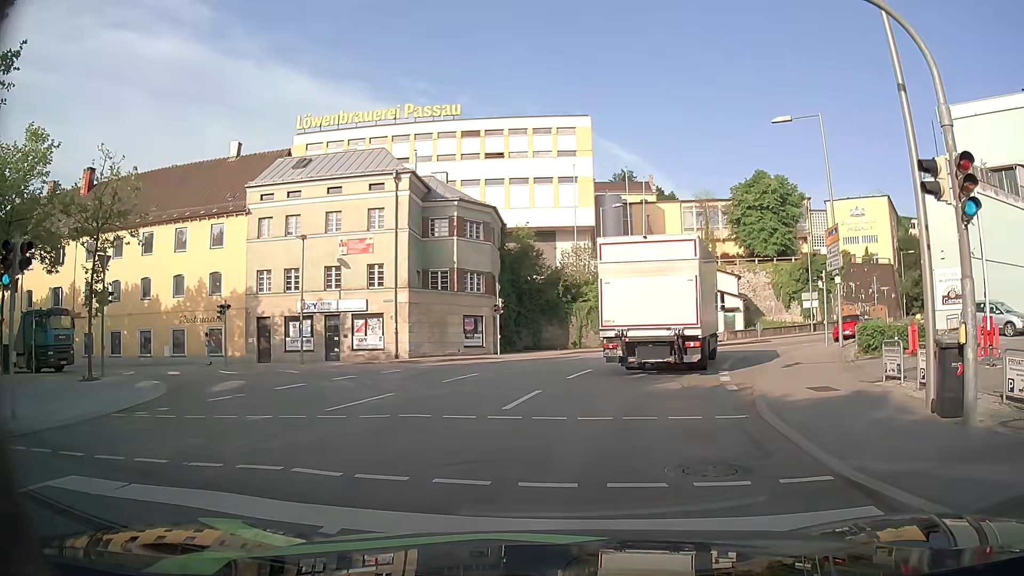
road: residential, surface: asphalt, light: Day
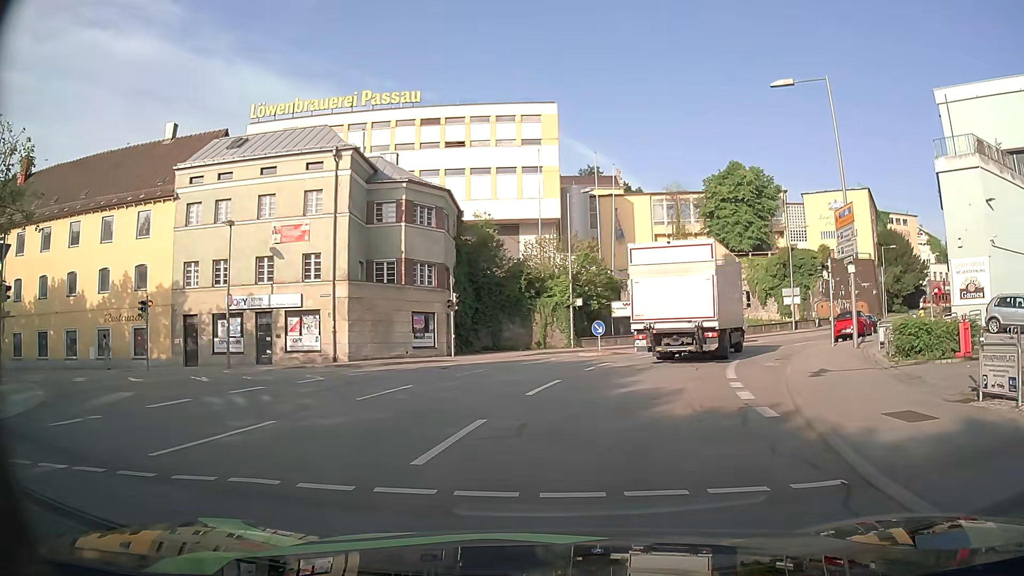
(+0.2, +4.8) m; +4°
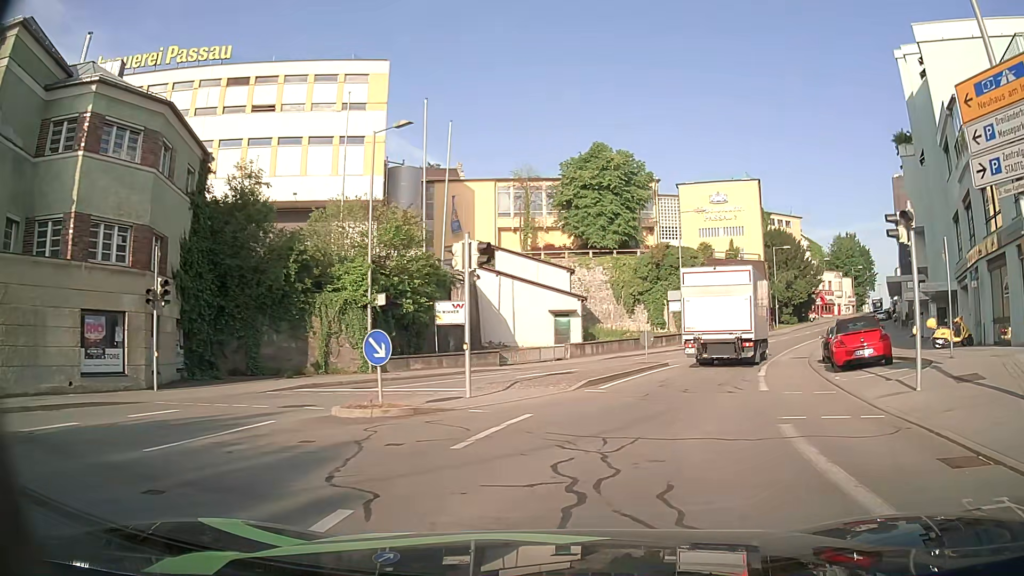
(+1.6, +16.4) m; +13°
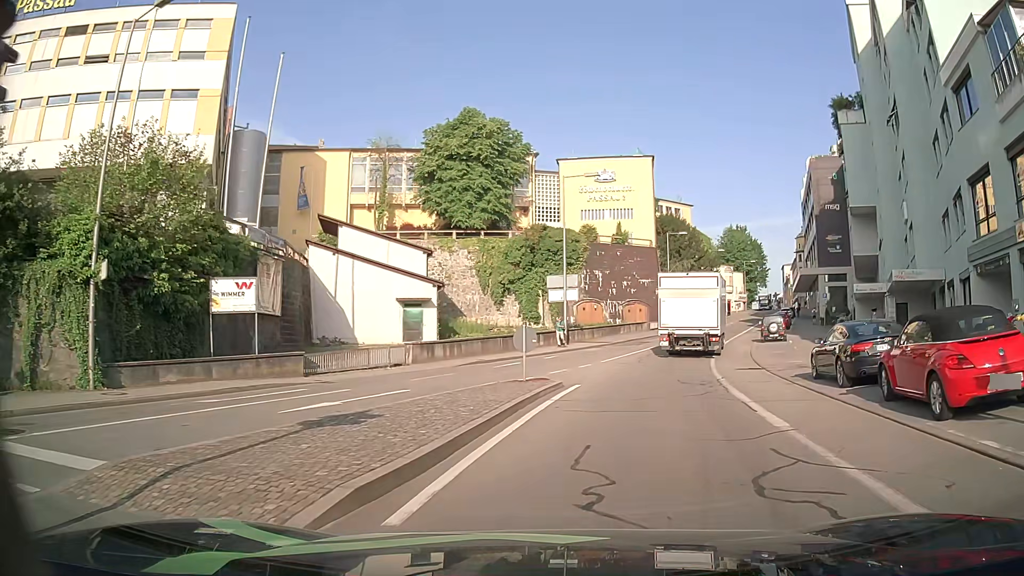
(+1.1, +11.1) m; +11°
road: tertiary
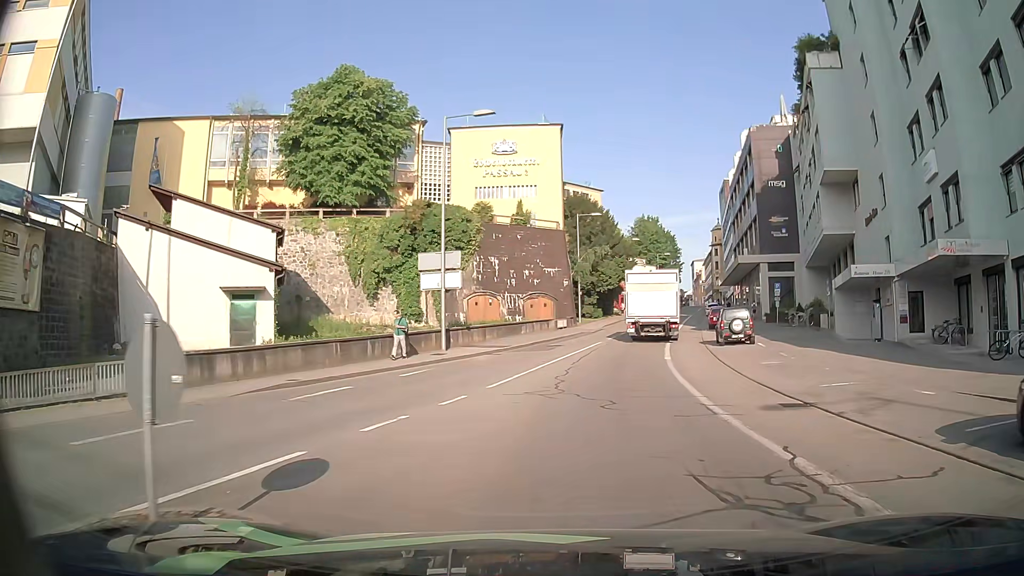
(+1.0, +11.9) m; +8°
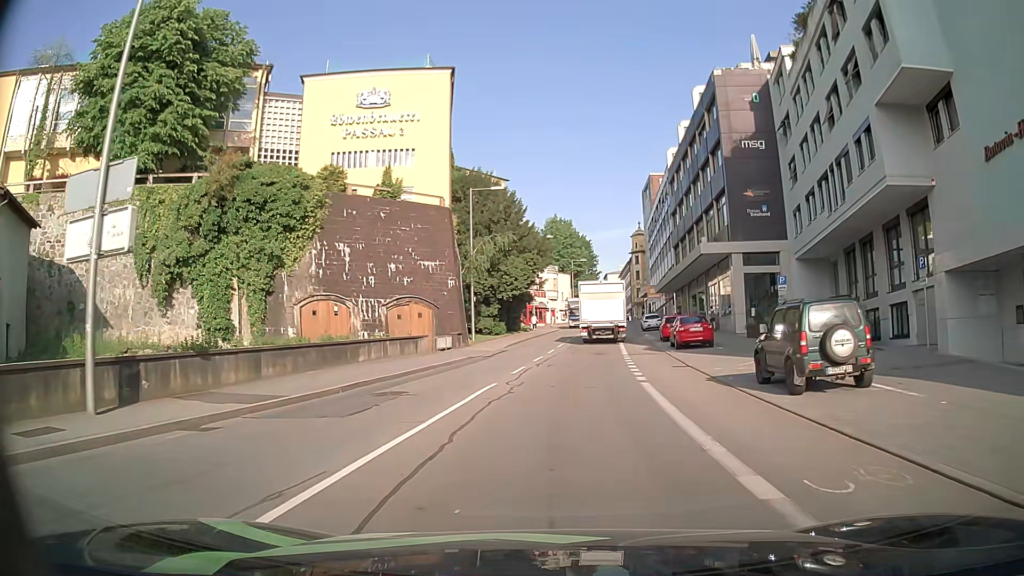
(+1.6, +18.5) m; +9°
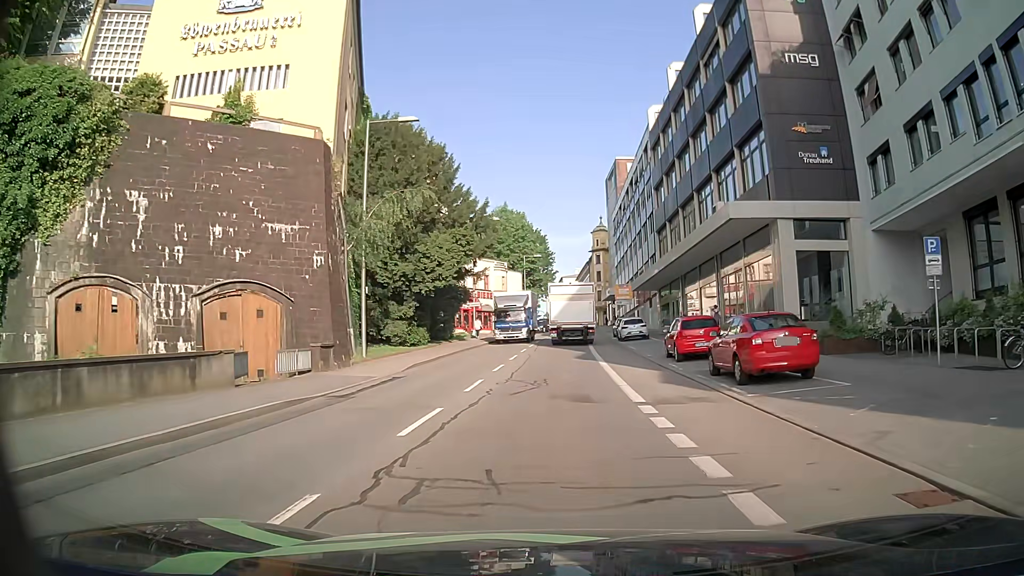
(+0.5, +16.5) m; +4°
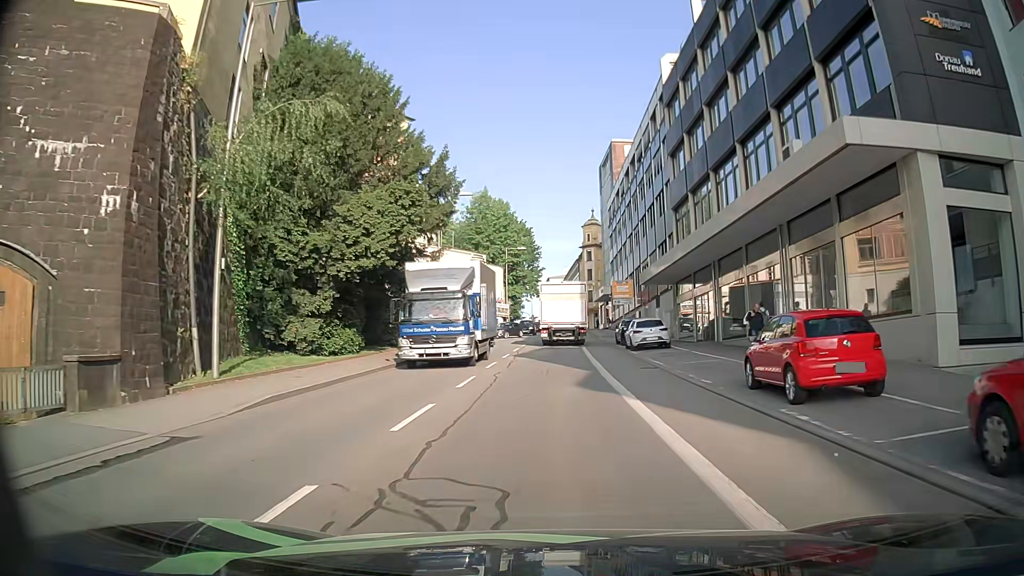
(+0.1, +12.0) m; +2°
(0, +10) (0, +20) (0, +30) (0, +40) (-1, +50) (-1, +60) (-1, +70) (-1, +80) (-1, +90) (-1, +100) m
